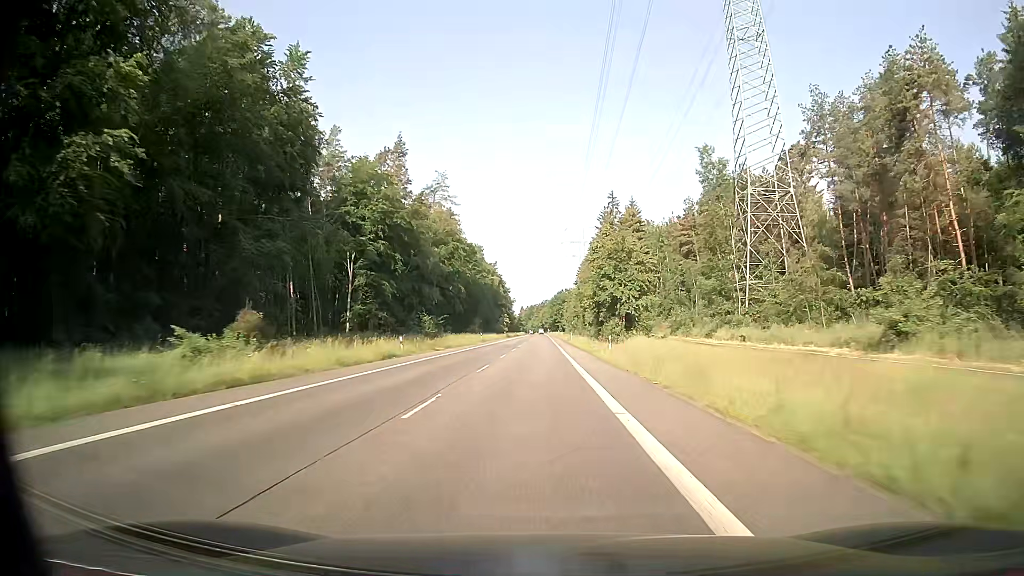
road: secondary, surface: asphalt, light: Day
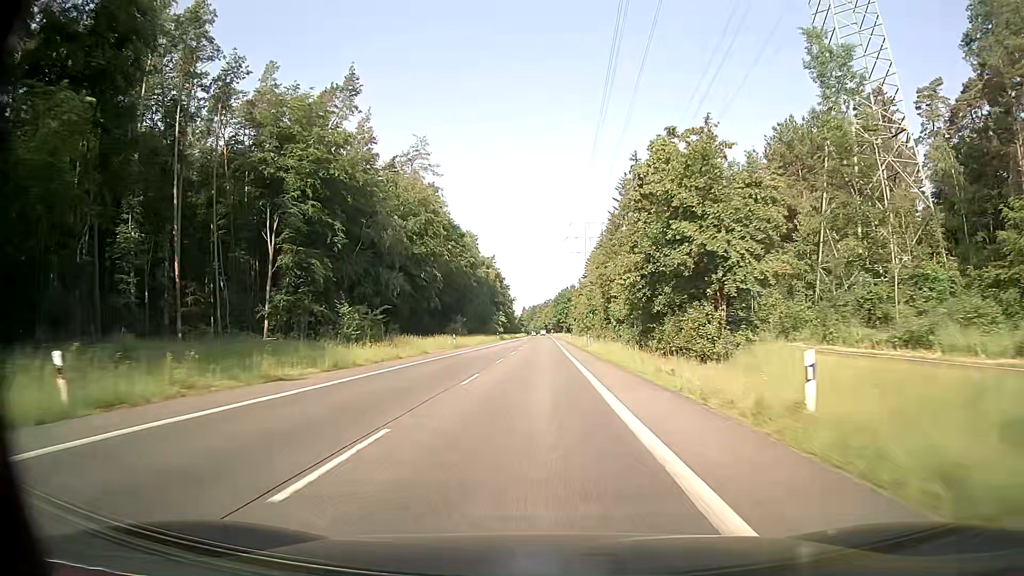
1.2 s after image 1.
(-0.1, +29.2) m; -1°
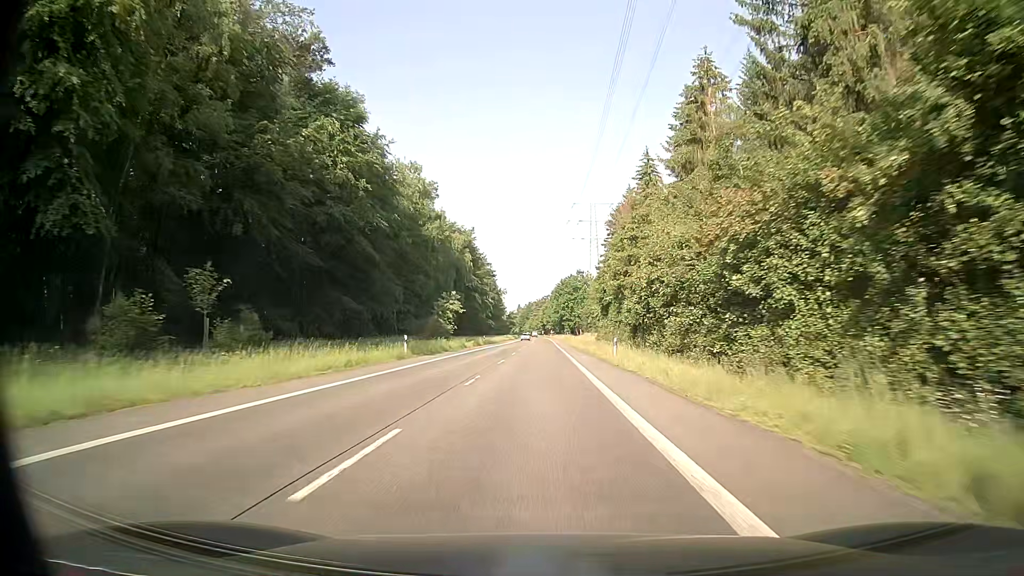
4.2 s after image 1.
(+0.4, +72.2) m; +1°
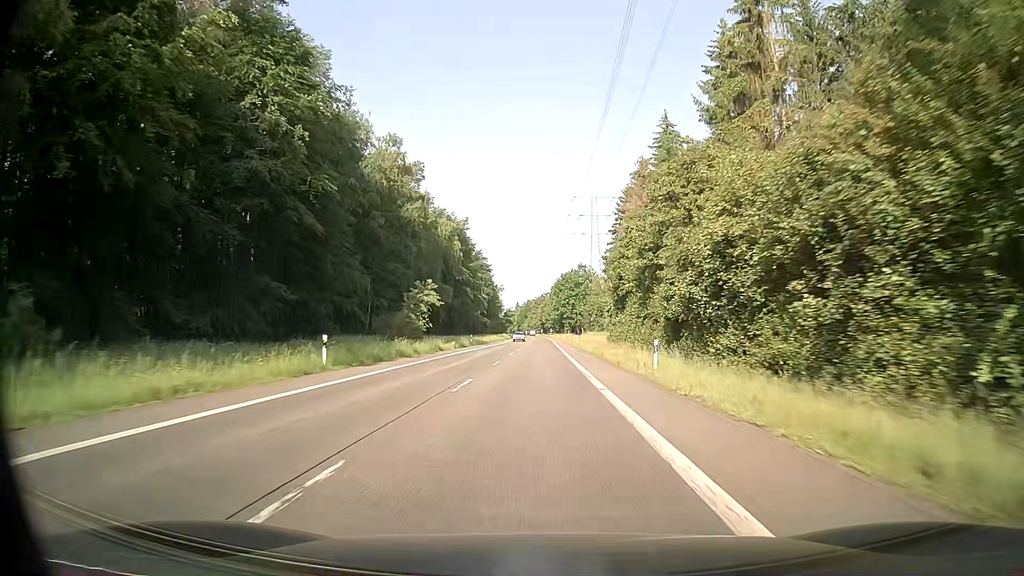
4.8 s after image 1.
(0.0, +14.3) m; 0°
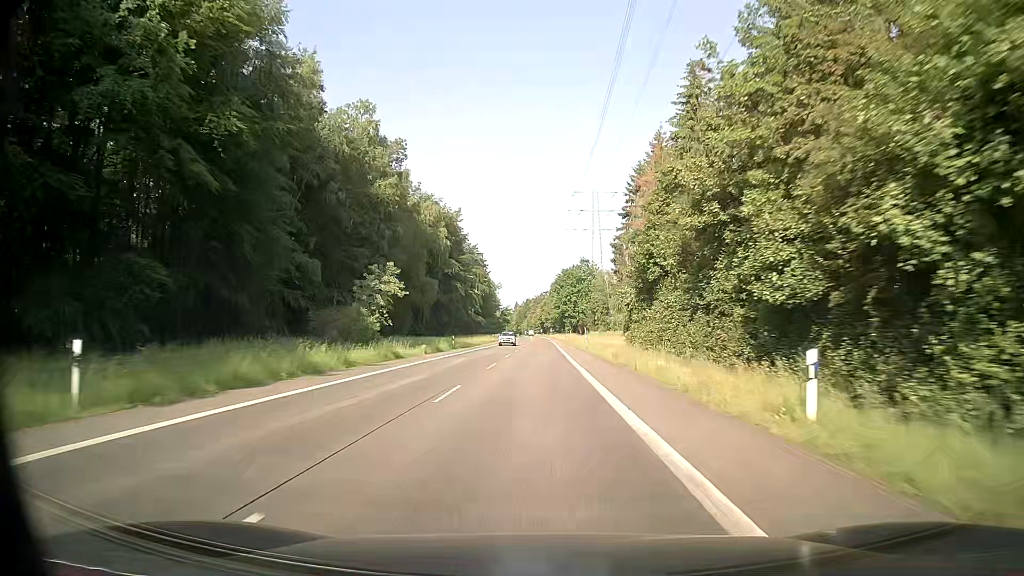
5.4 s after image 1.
(+0.1, +14.3) m; 0°
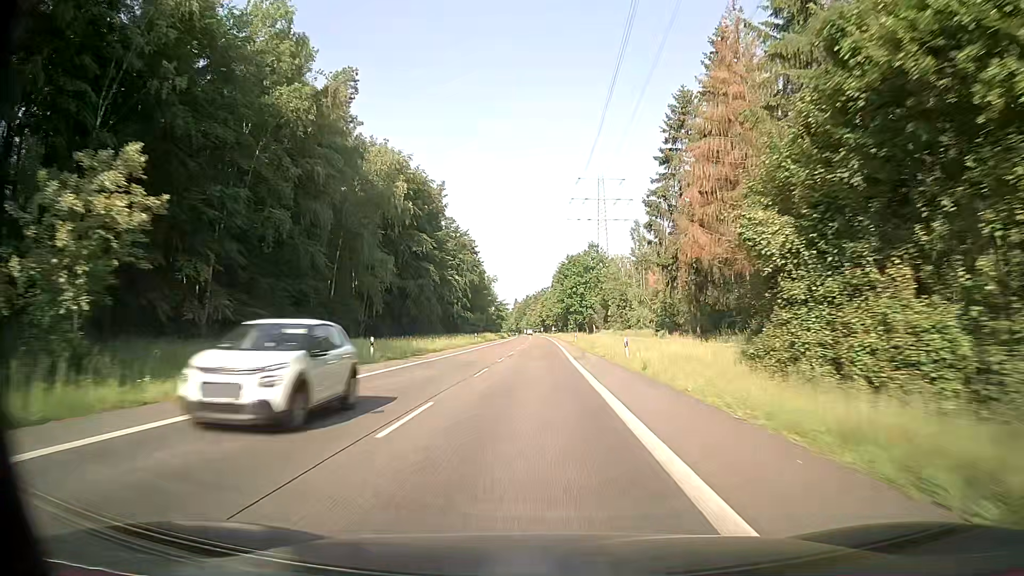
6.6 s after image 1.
(0.0, +28.4) m; 0°
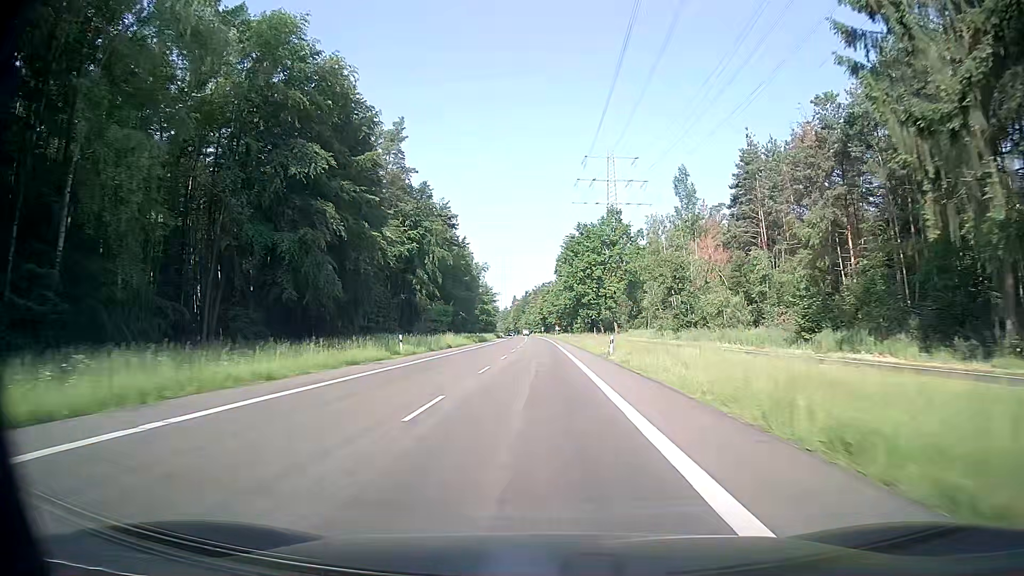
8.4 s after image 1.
(0.0, +42.3) m; 0°
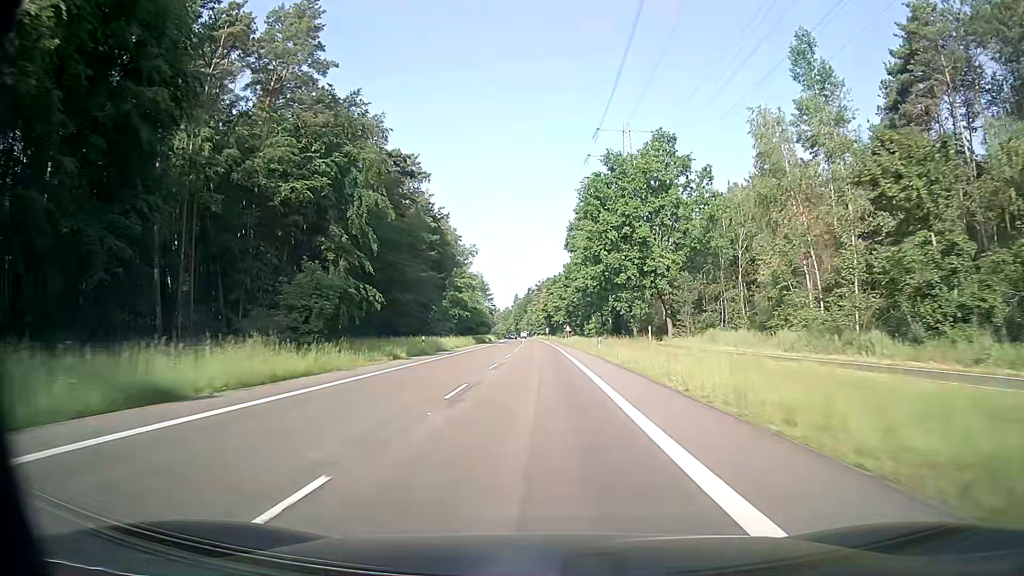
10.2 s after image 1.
(-0.3, +41.9) m; -1°
(0, +10) (0, +20) (0, +30) (0, +40) (0, +50) (0, +60) (-1, +70) (-1, +80) (-1, +90) (-1, +100) m
